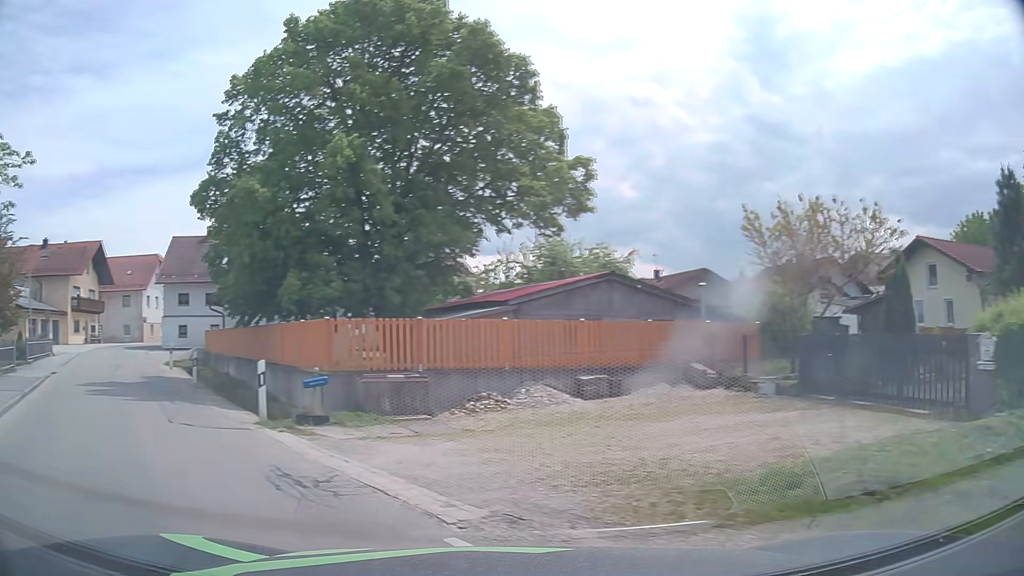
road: tertiary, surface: asphalt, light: Day
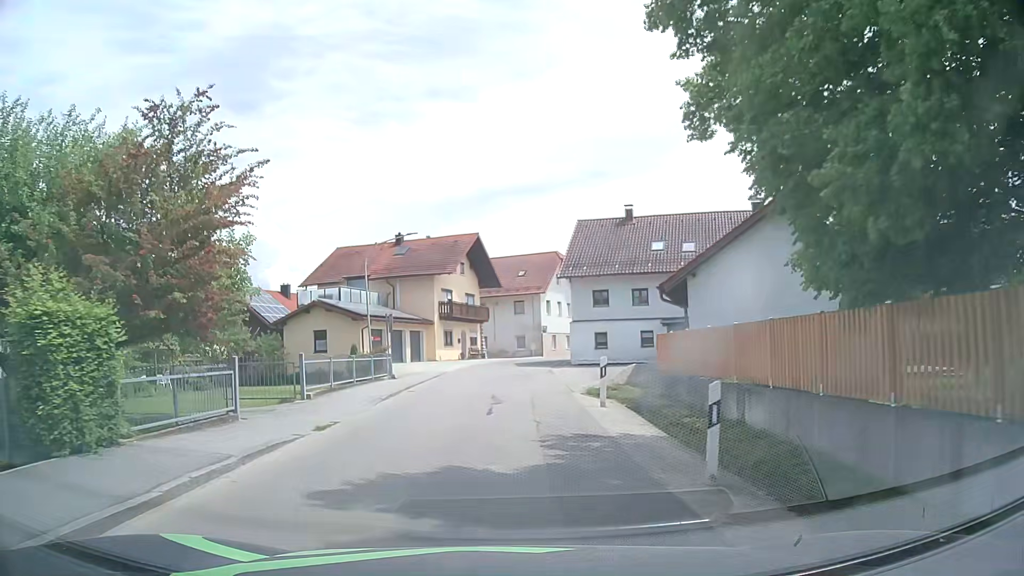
(-6.5, +12.4) m; -35°
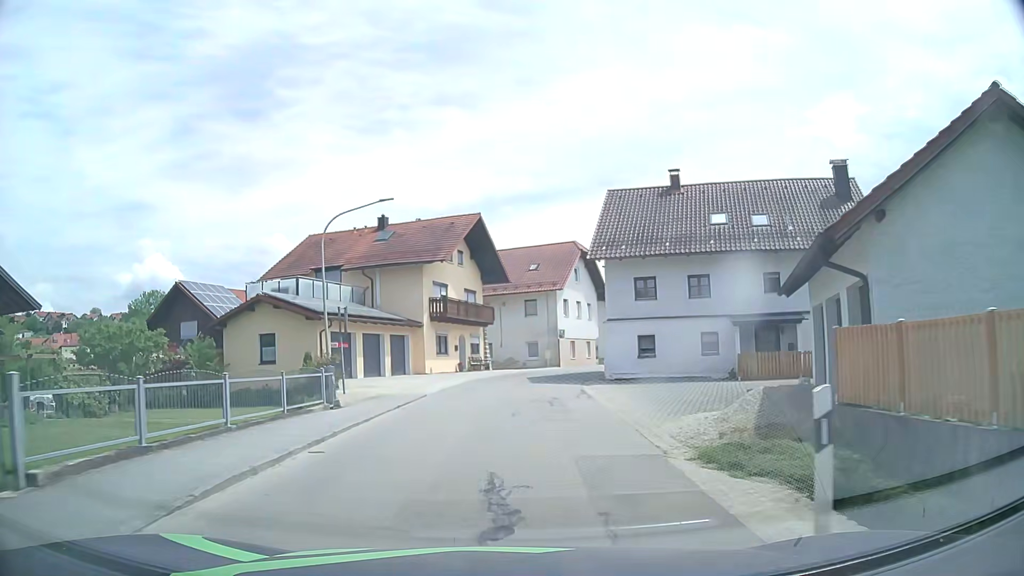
(-0.1, +10.7) m; 0°
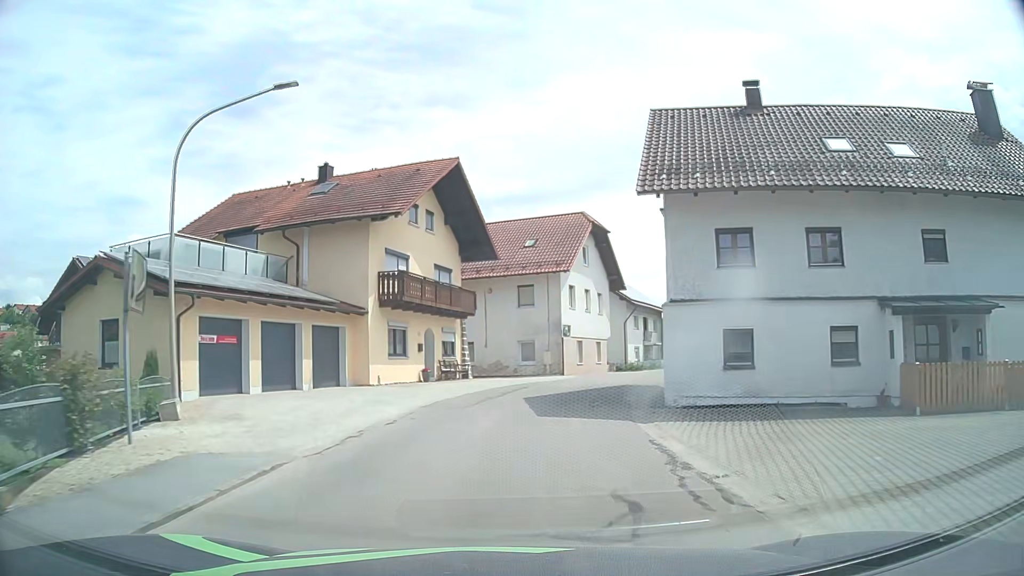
(-0.2, +12.4) m; -1°
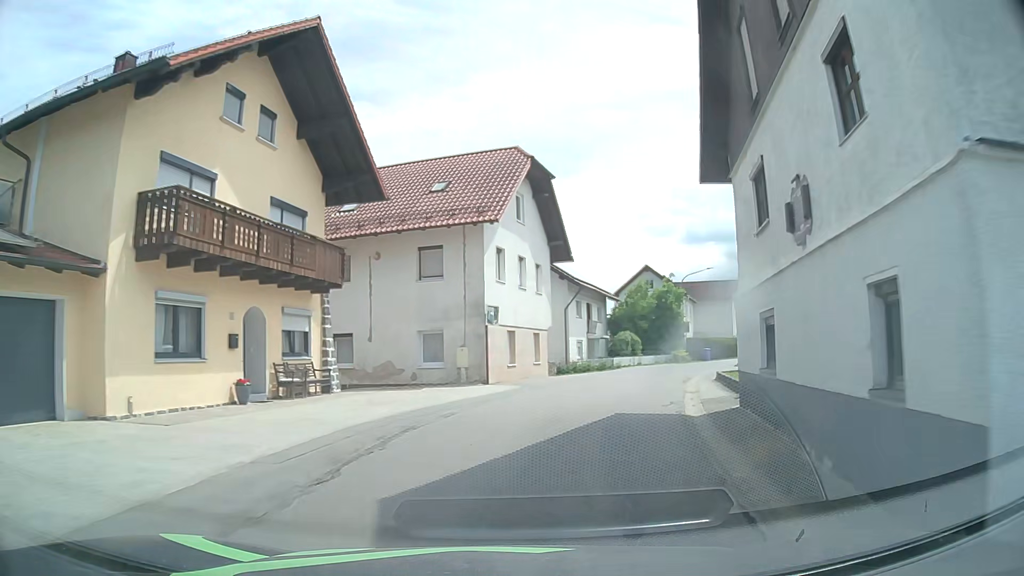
(+0.7, +13.0) m; +7°
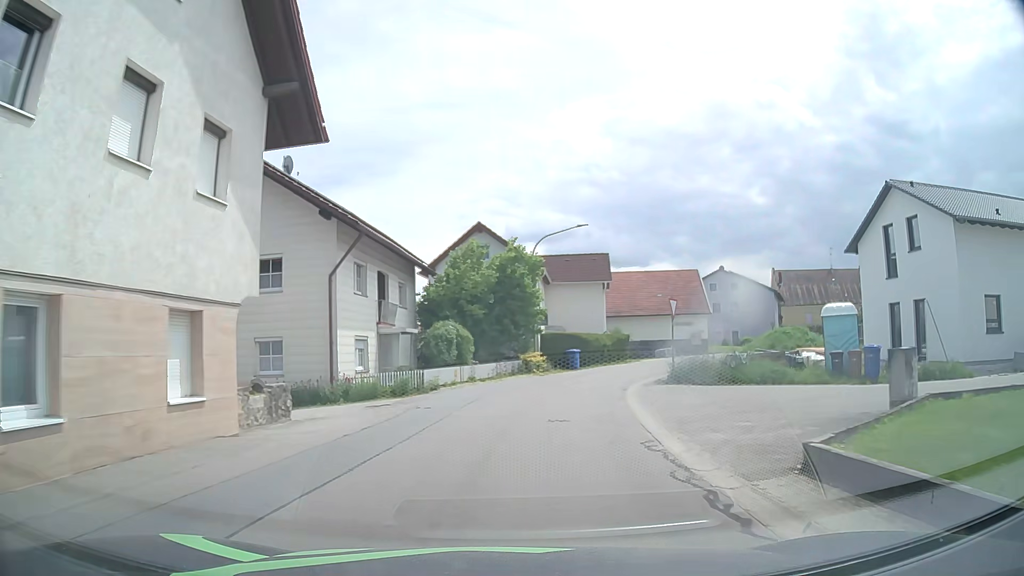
(+3.0, +19.7) m; +15°
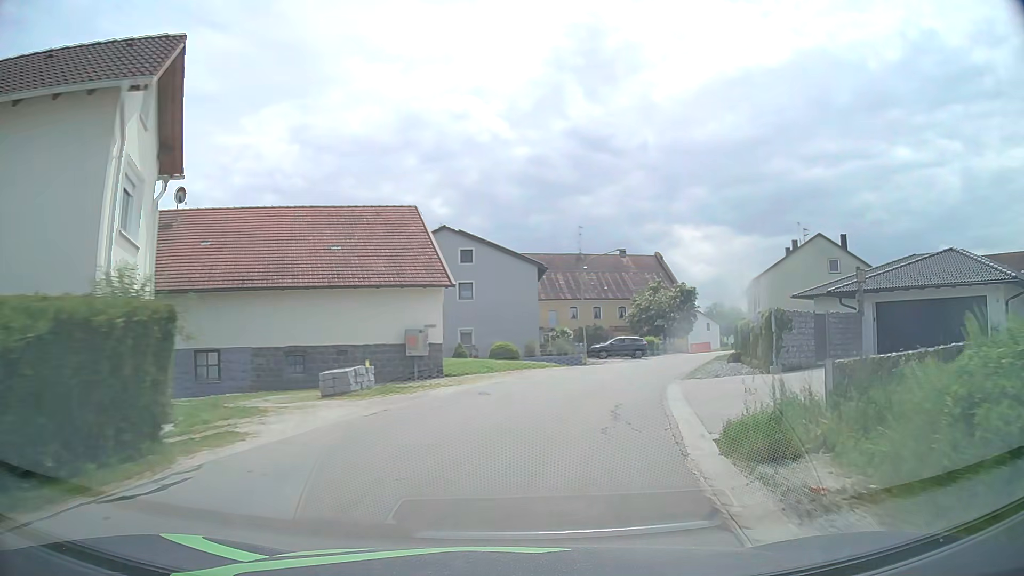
(+7.1, +33.9) m; +27°
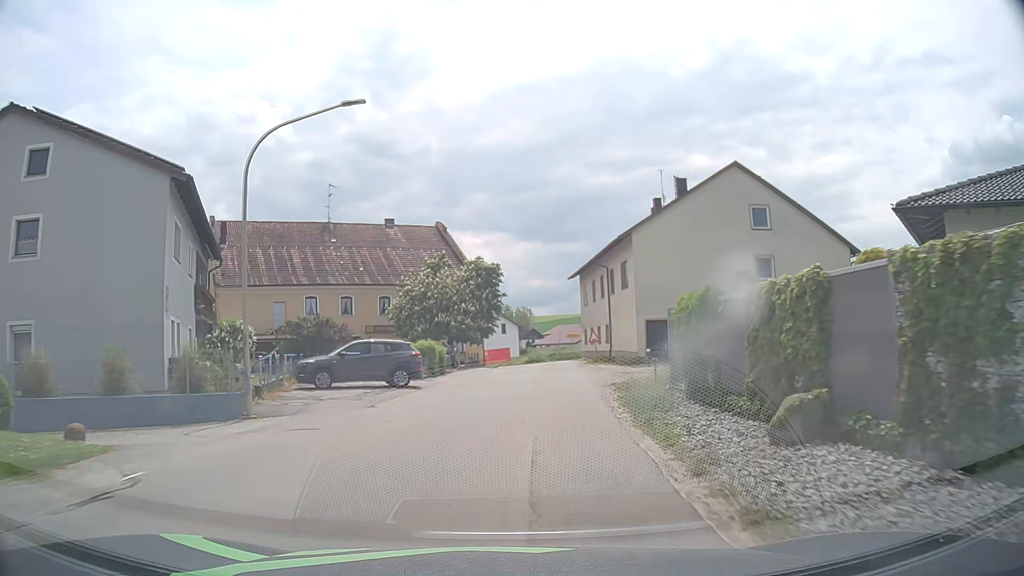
(+5.6, +27.4) m; +19°
(0, +10) (+1, +20) (+2, +30) (+2, +40) (+3, +50) (+3, +60) (0, +69) (-6, +78) (-13, +85) (-19, +92) m
